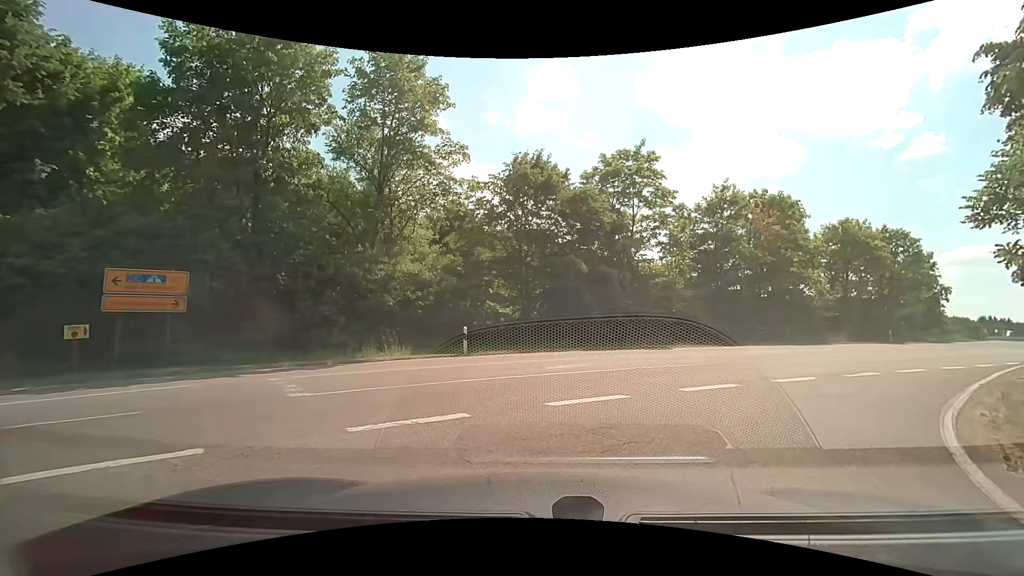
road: unclassified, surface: asphalt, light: Day
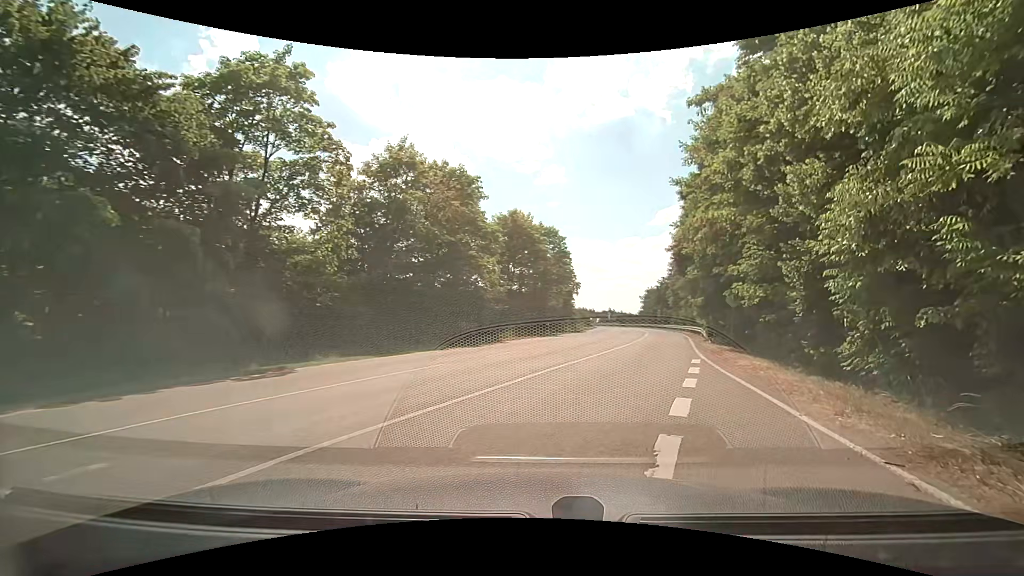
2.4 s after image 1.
(+2.8, +10.3) m; +34°
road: tertiary
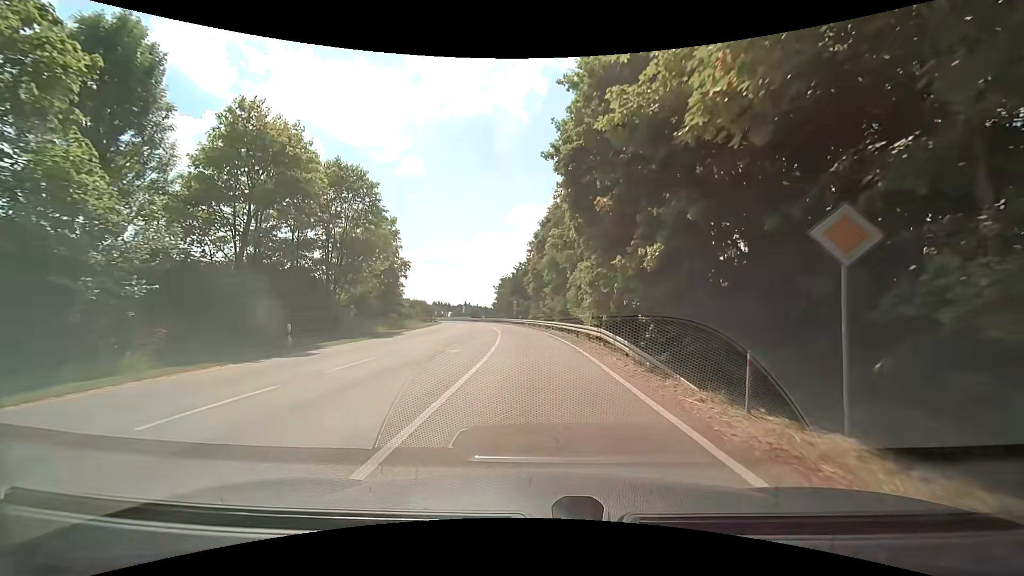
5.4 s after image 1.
(+4.0, +21.6) m; +15°
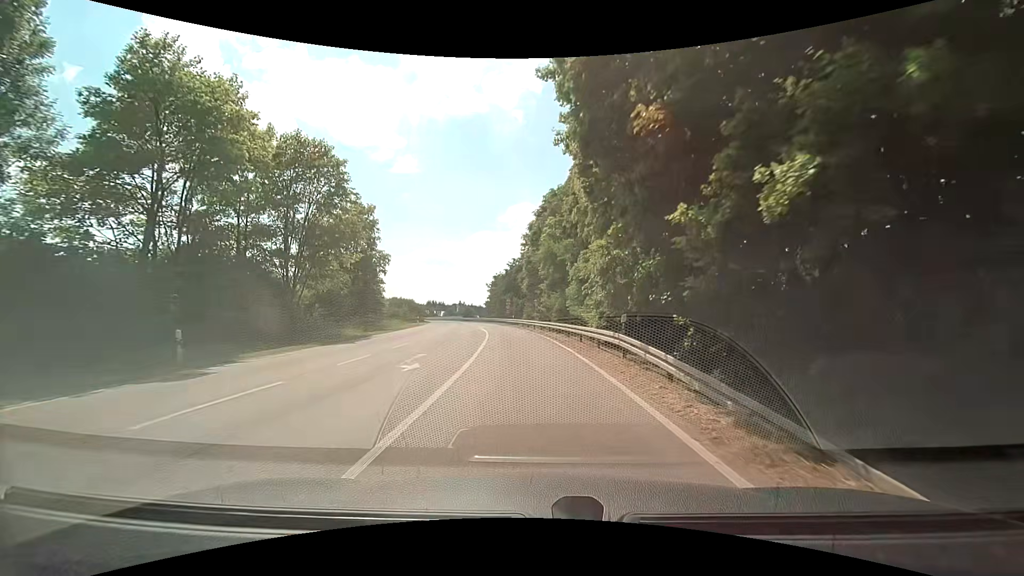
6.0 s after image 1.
(0.0, +5.5) m; +1°
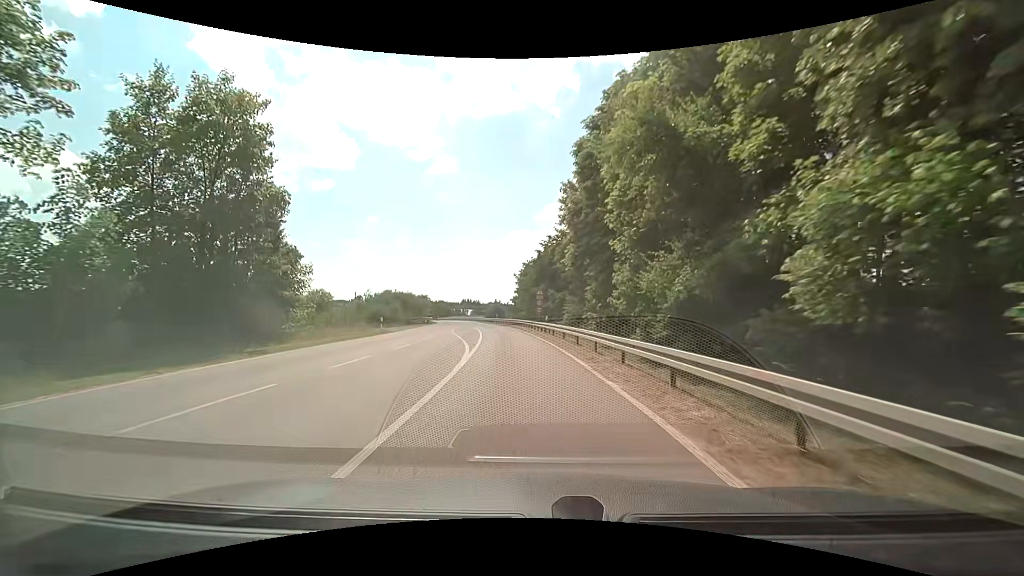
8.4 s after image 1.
(-0.5, +24.9) m; -4°
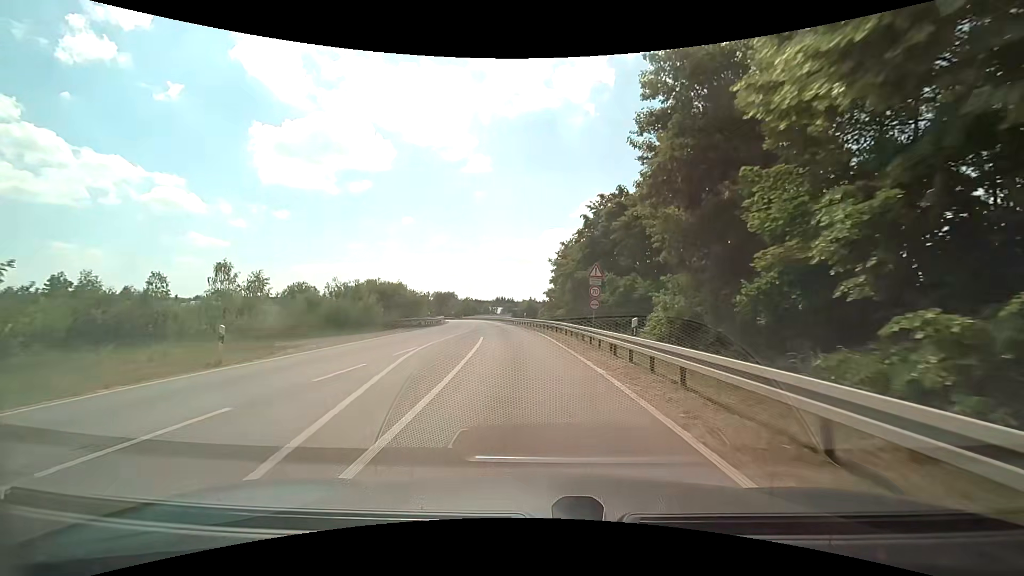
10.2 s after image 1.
(-0.7, +20.3) m; -4°
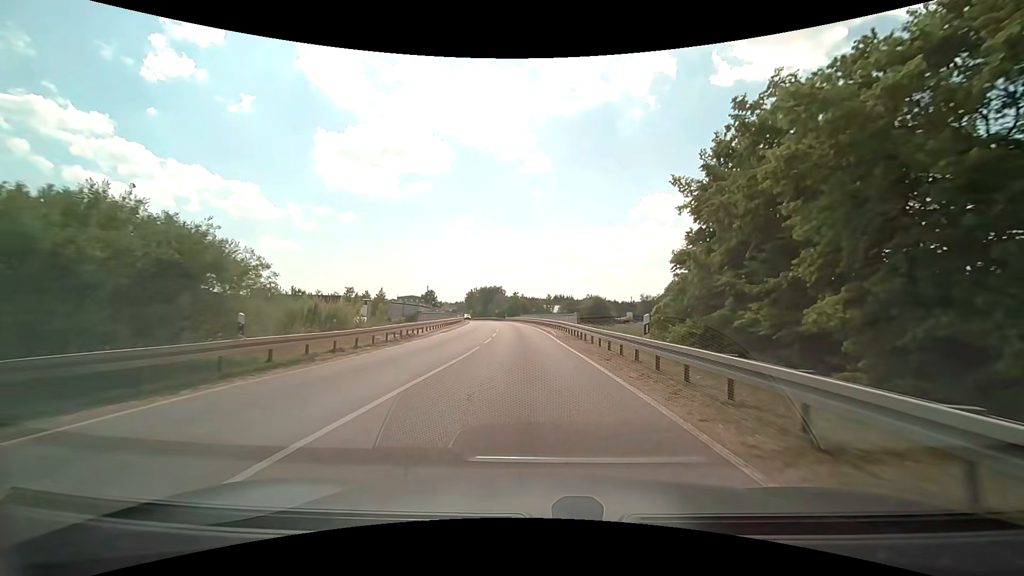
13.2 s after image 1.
(-2.3, +36.8) m; -7°
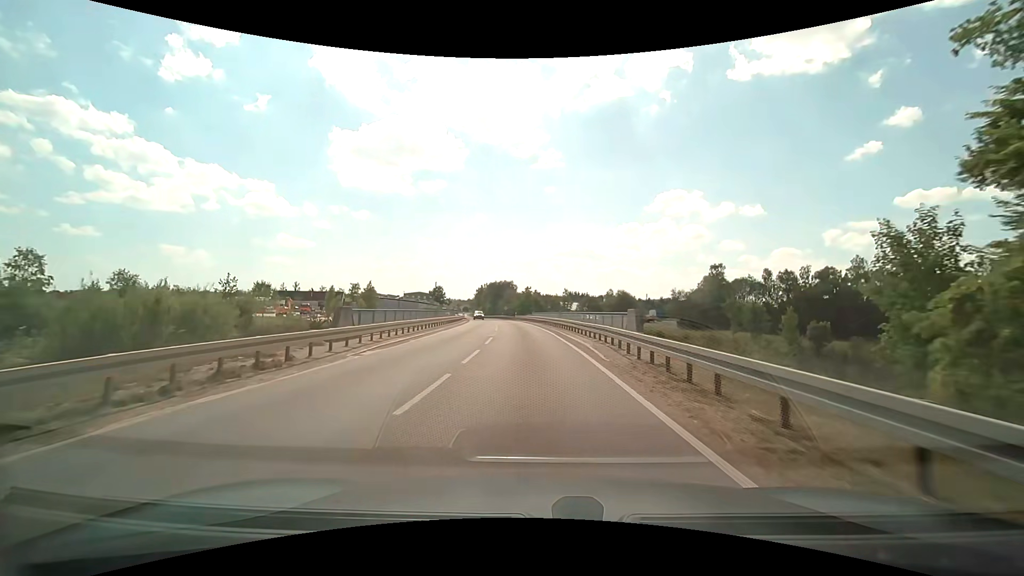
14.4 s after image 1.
(-0.3, +15.8) m; -2°
(0, +10) (0, +20) (-1, +30) (-1, +40) (-2, +50) (-3, +60) (-4, +70) (-6, +80) (-7, +90) (-8, +100) m
